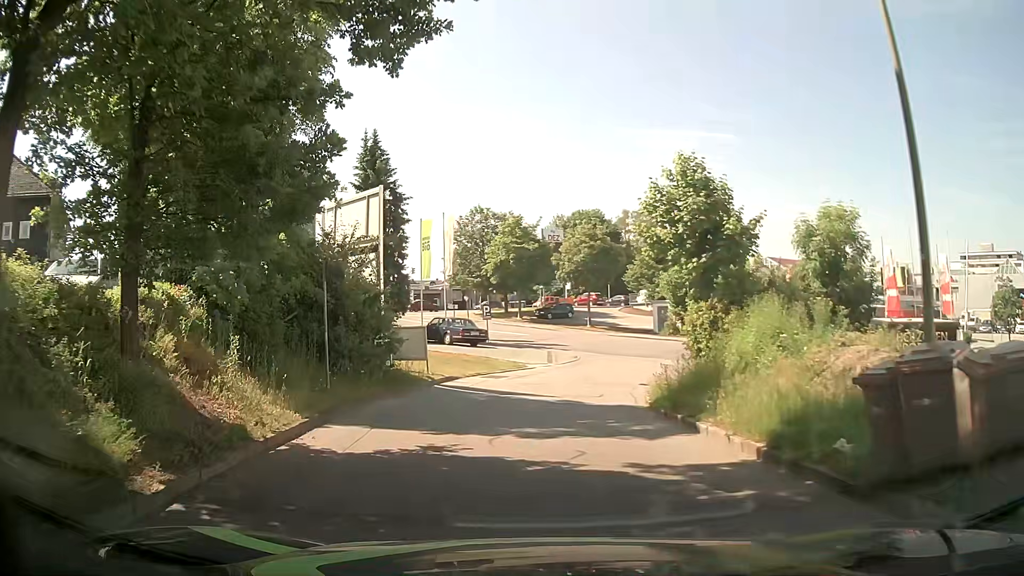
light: Day
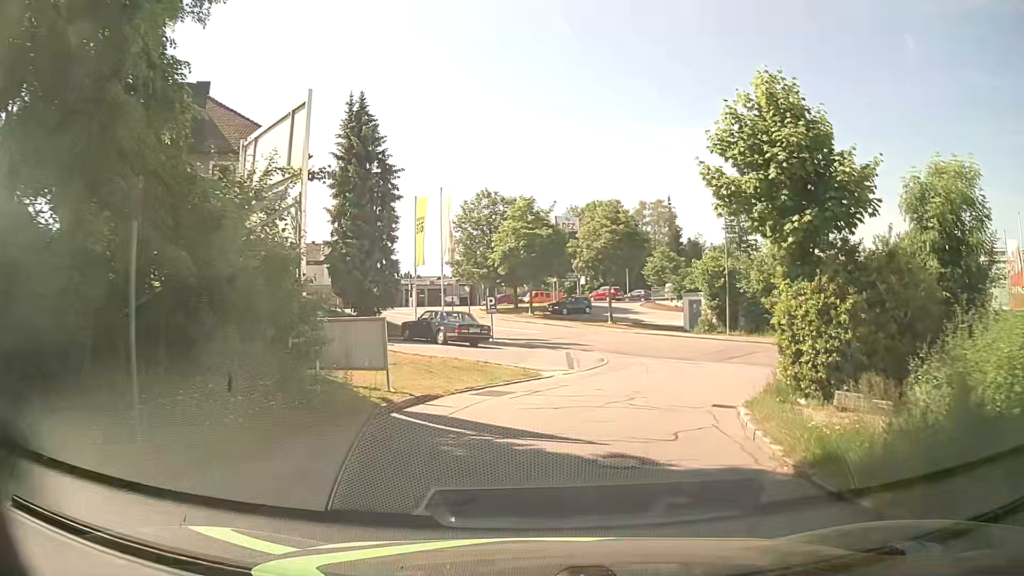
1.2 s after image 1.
(-0.2, +7.2) m; -2°
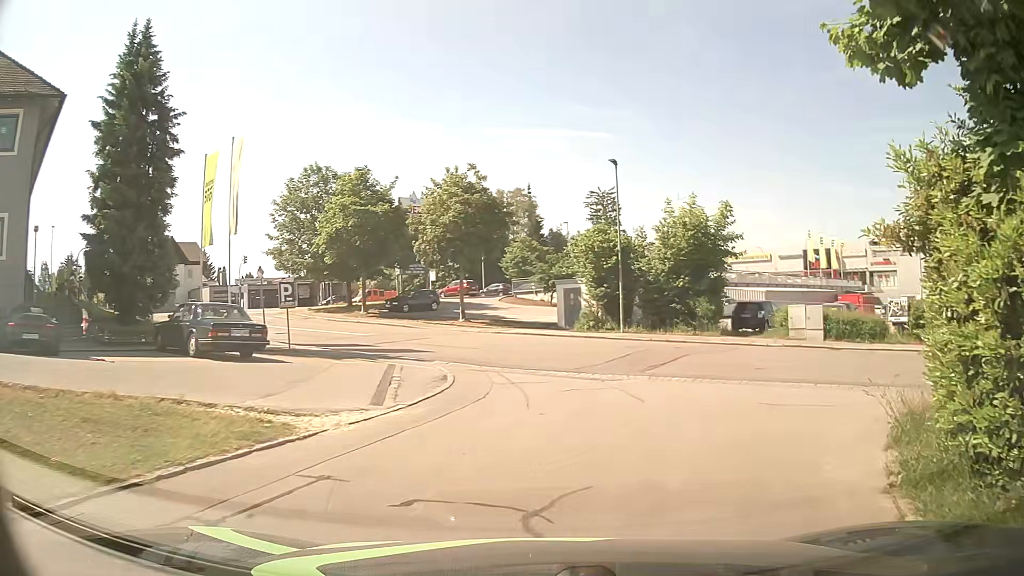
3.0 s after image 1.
(+1.2, +10.8) m; +15°
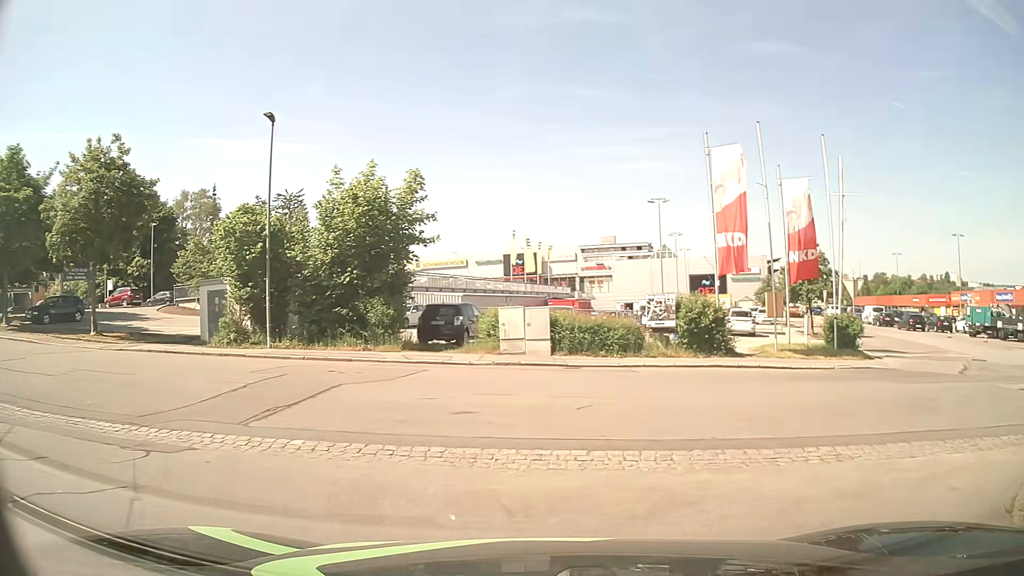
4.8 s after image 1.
(+1.6, +8.1) m; +26°
